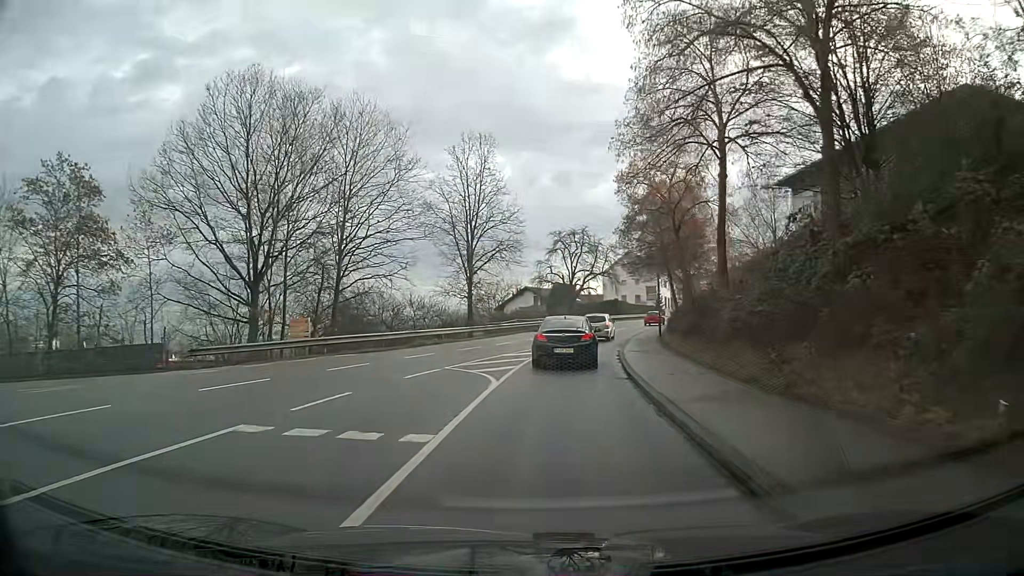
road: tertiary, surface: asphalt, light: Day
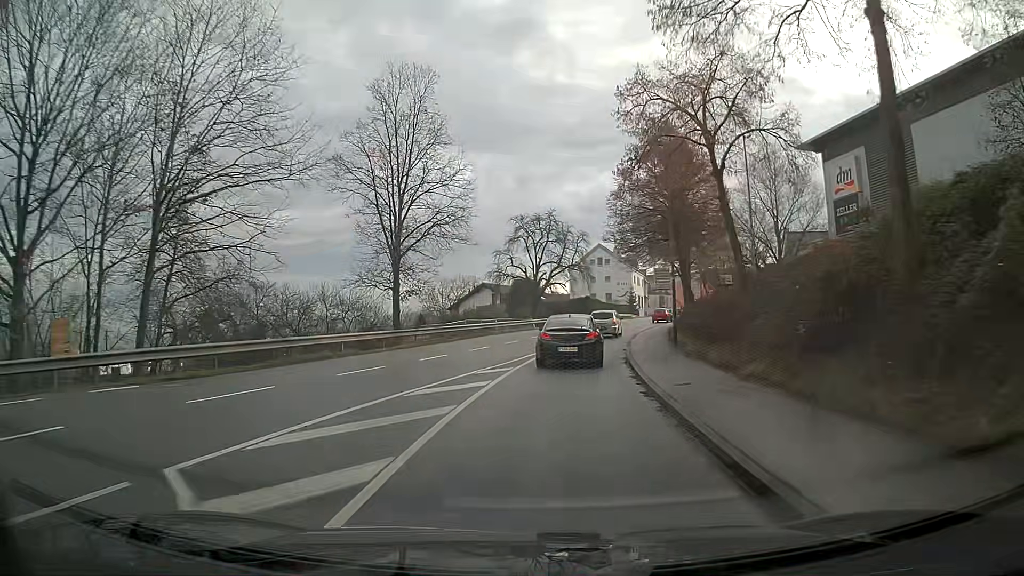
(+0.4, +13.5) m; +3°
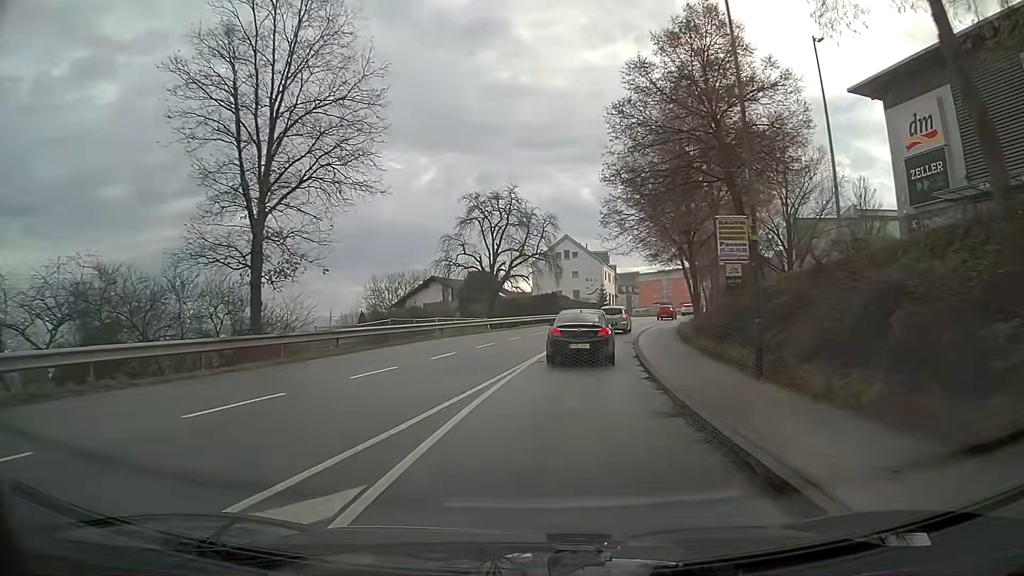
(+0.4, +13.3) m; +4°
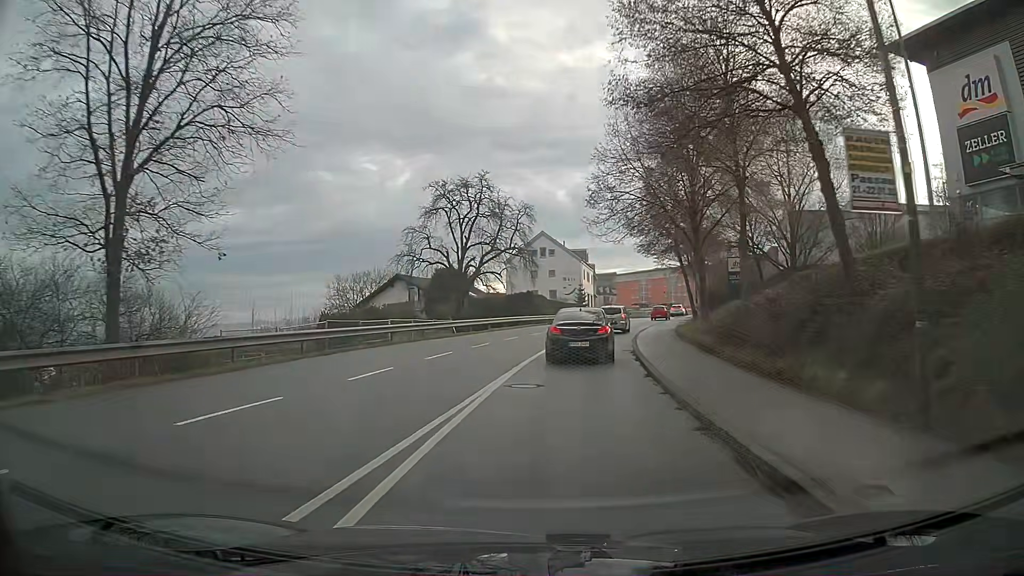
(+0.1, +6.5) m; +2°
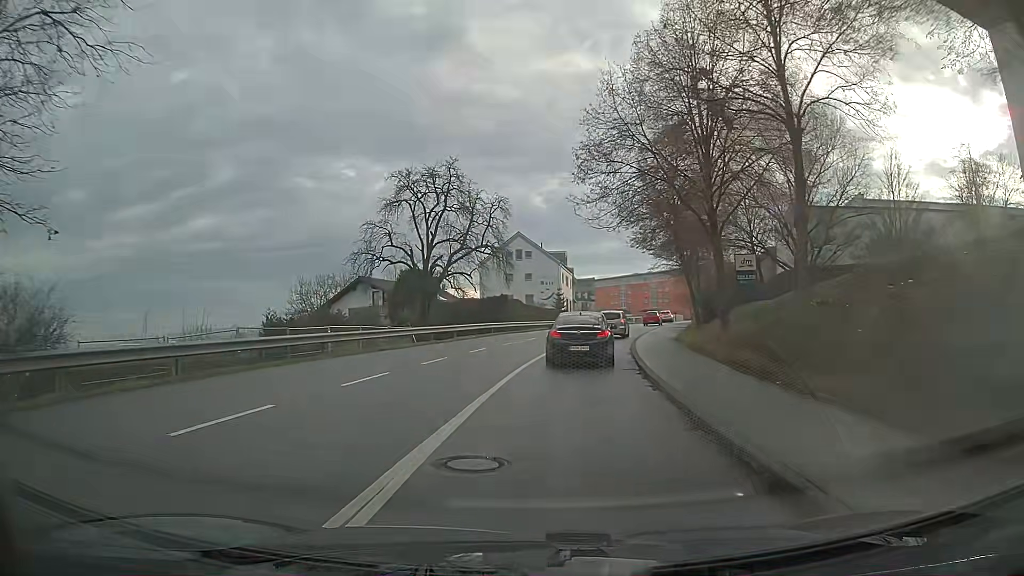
(+0.1, +6.3) m; +2°
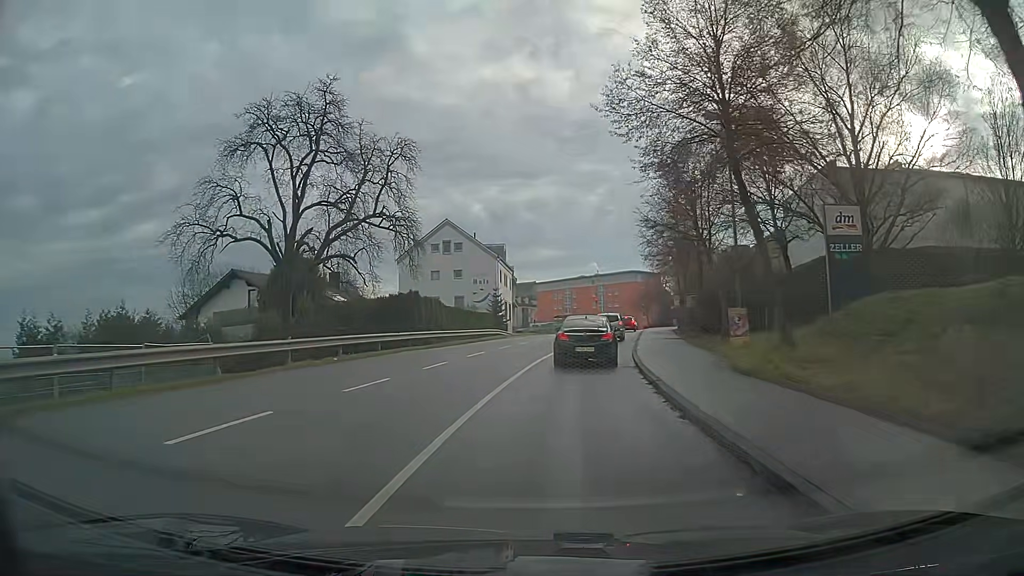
(+0.8, +17.8) m; +5°
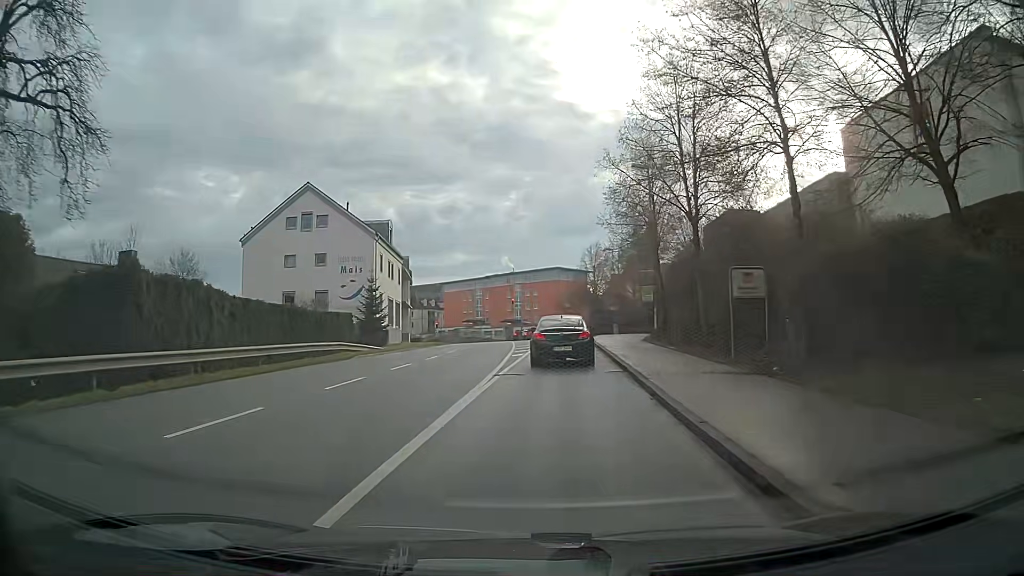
(+1.4, +23.0) m; +7°
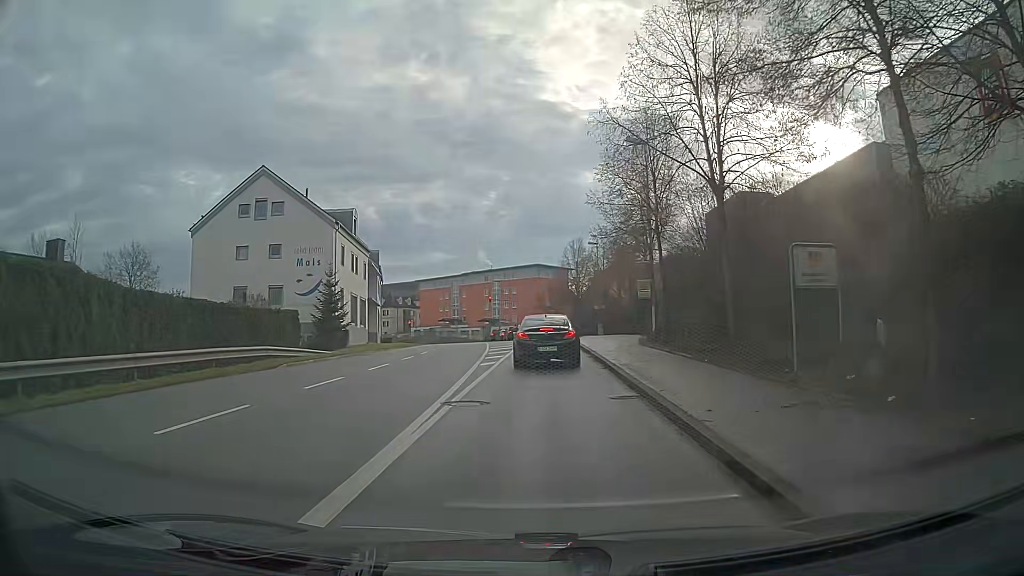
(0.0, +5.7) m; +1°
